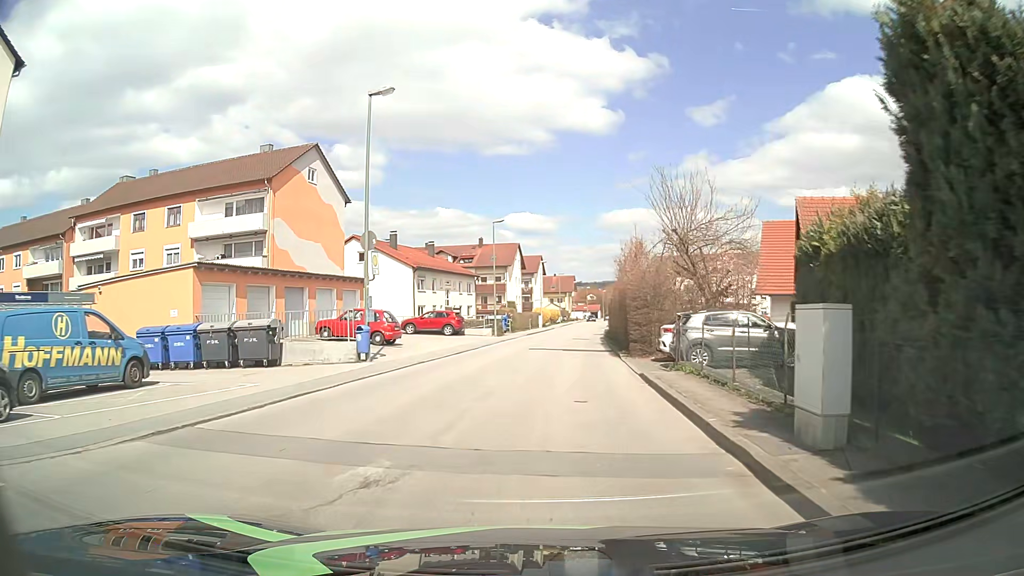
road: unclassified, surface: asphalt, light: Day
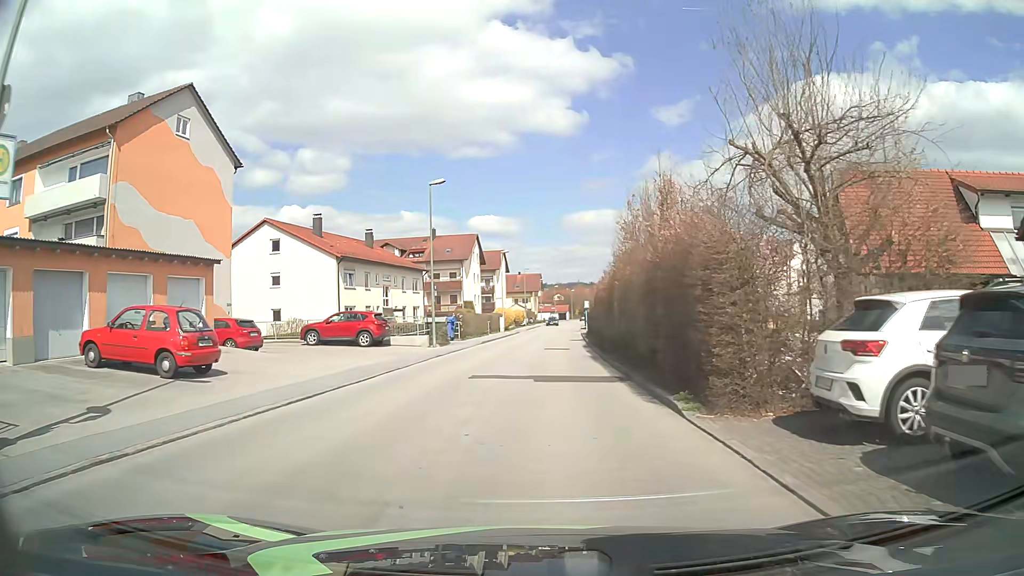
(+0.5, +14.3) m; +3°
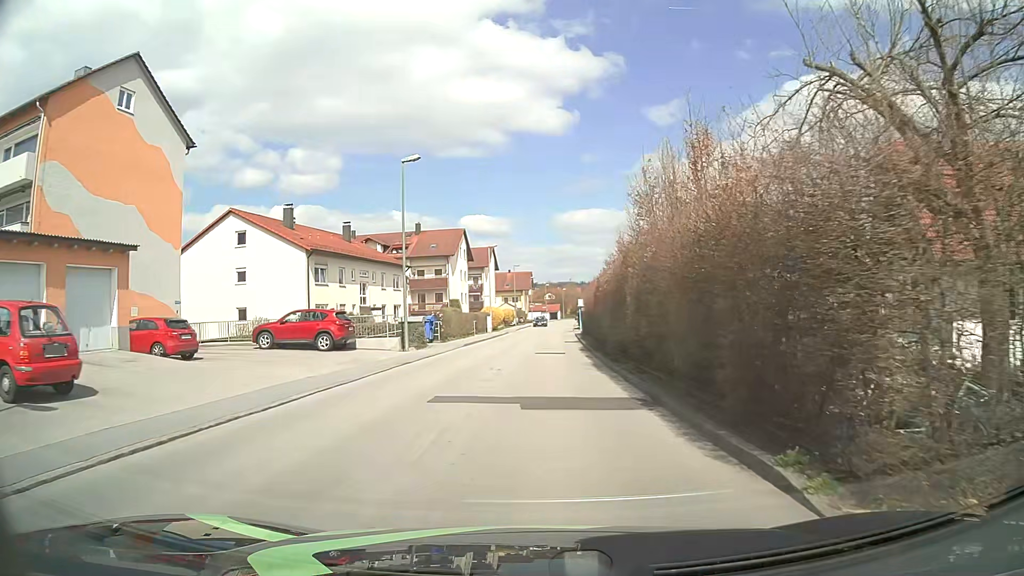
(0.0, +4.8) m; +1°
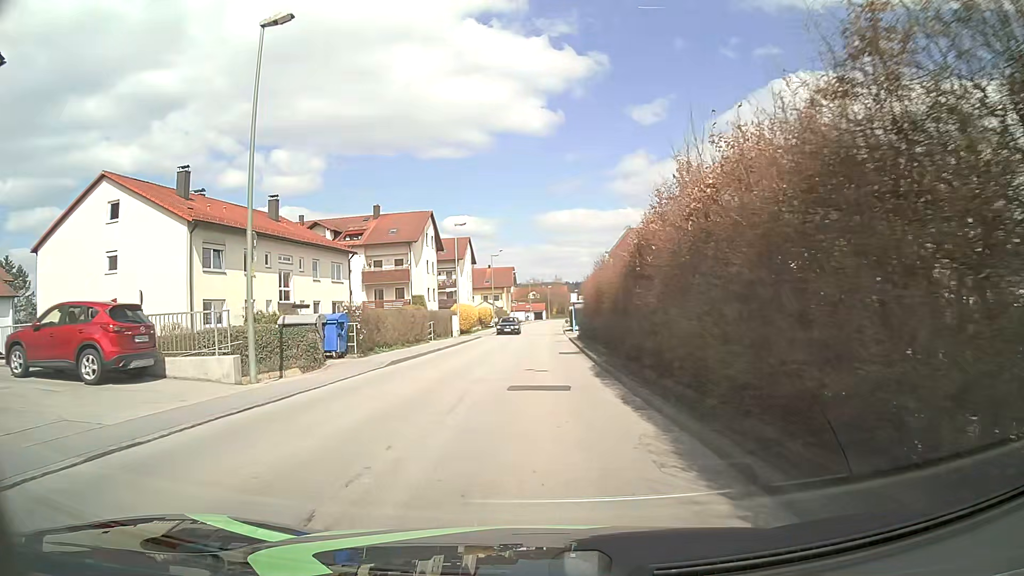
(+0.1, +14.5) m; +1°
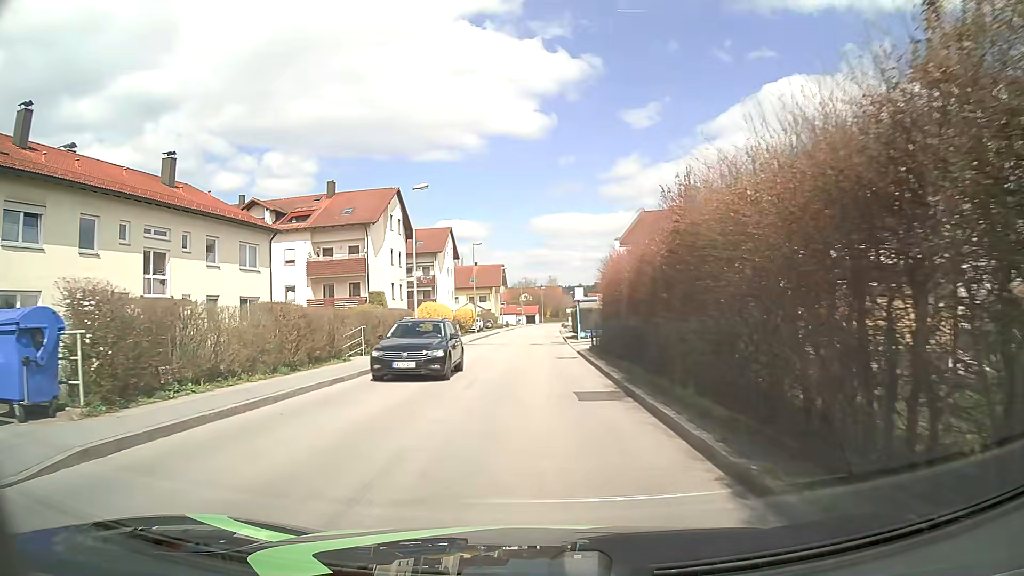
(+0.2, +14.4) m; +1°
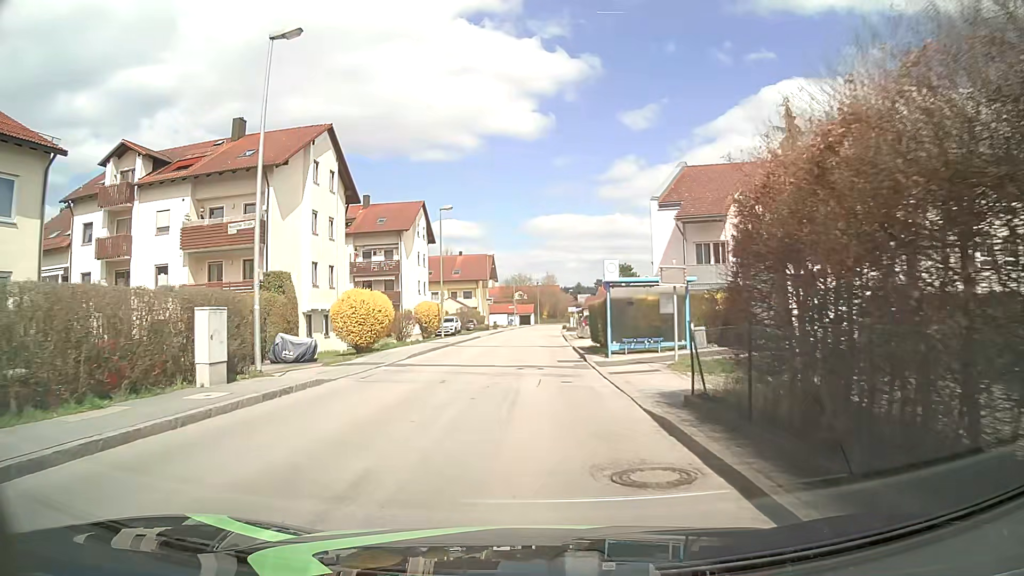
(+0.1, +19.1) m; +1°
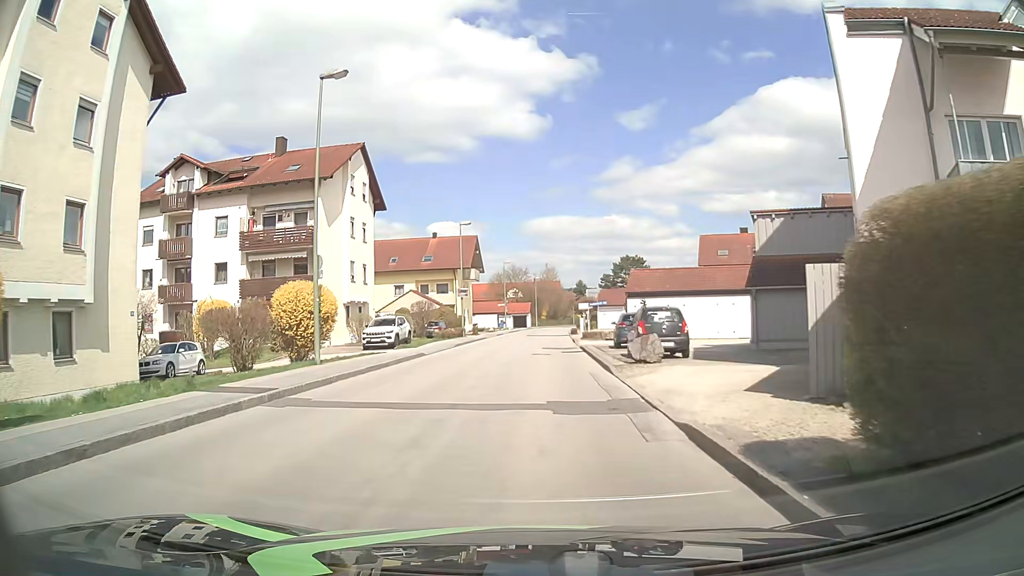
(-0.1, +23.9) m; 0°
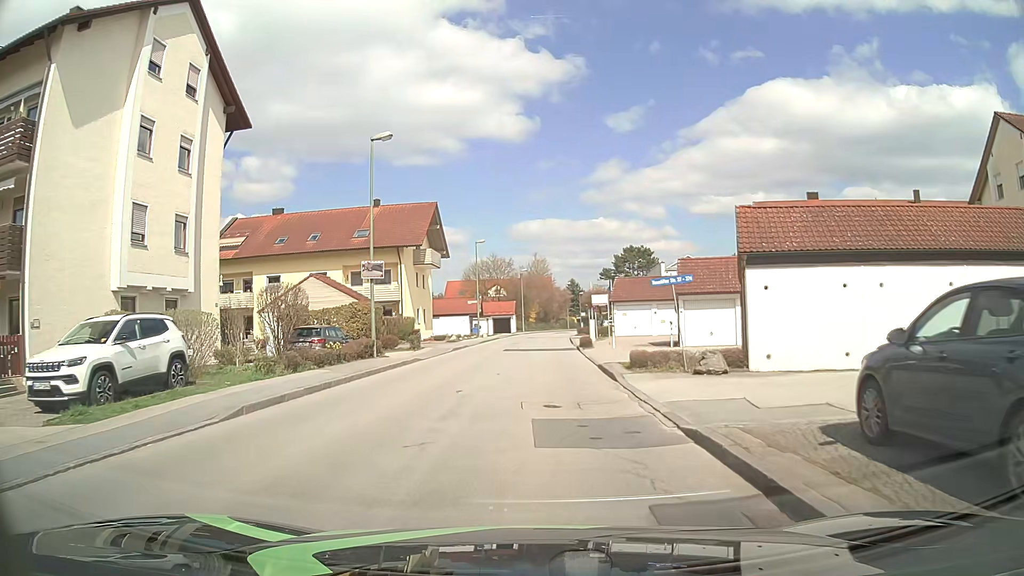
(+0.2, +23.9) m; +1°
